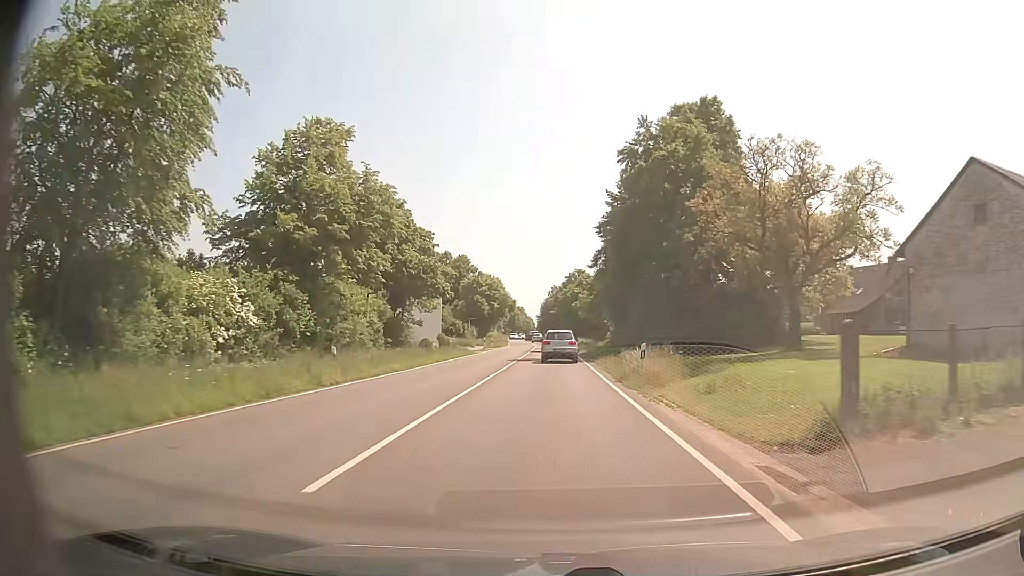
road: primary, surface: asphalt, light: Day
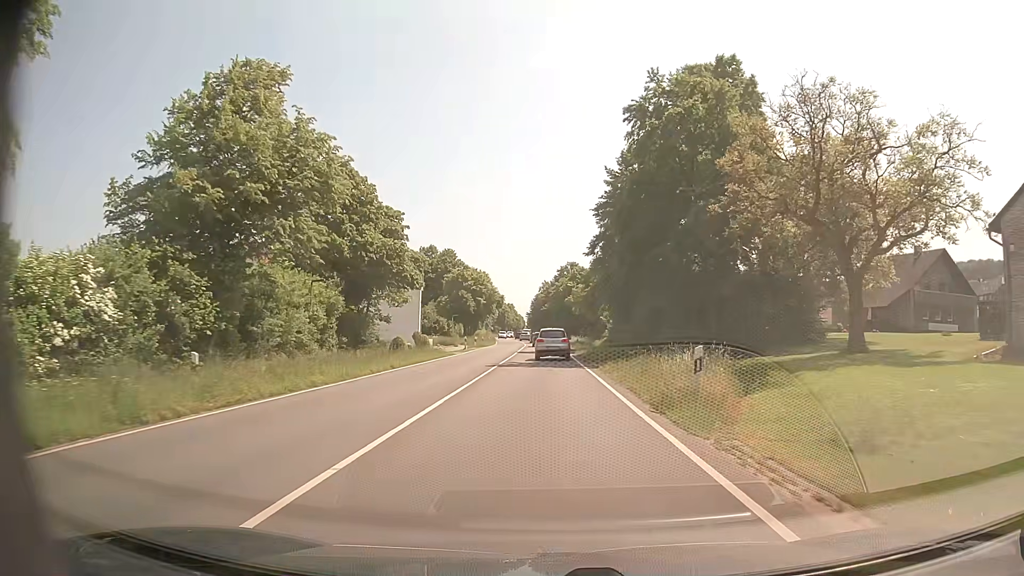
(+0.1, +8.5) m; +1°
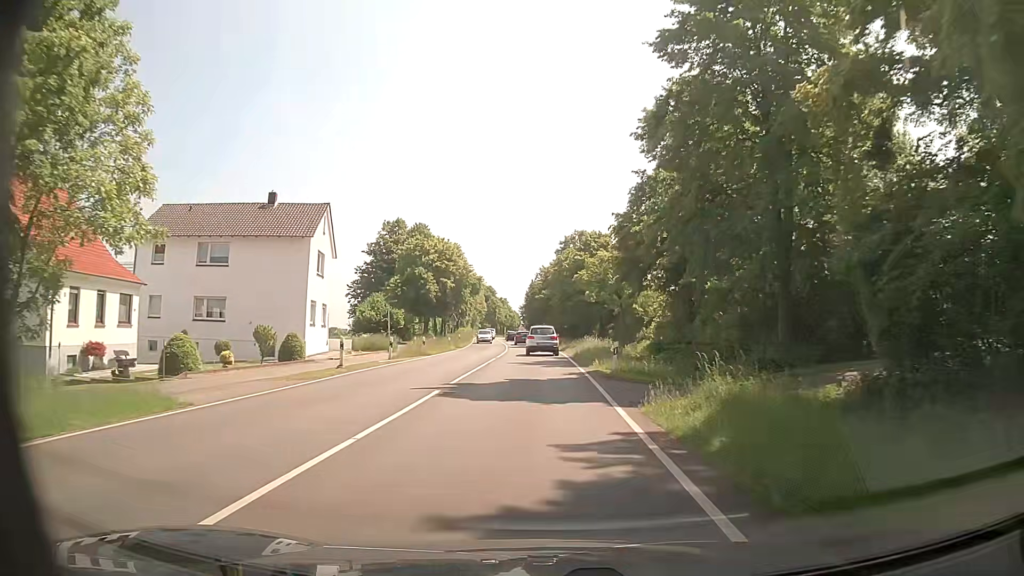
(+0.2, +34.1) m; 0°
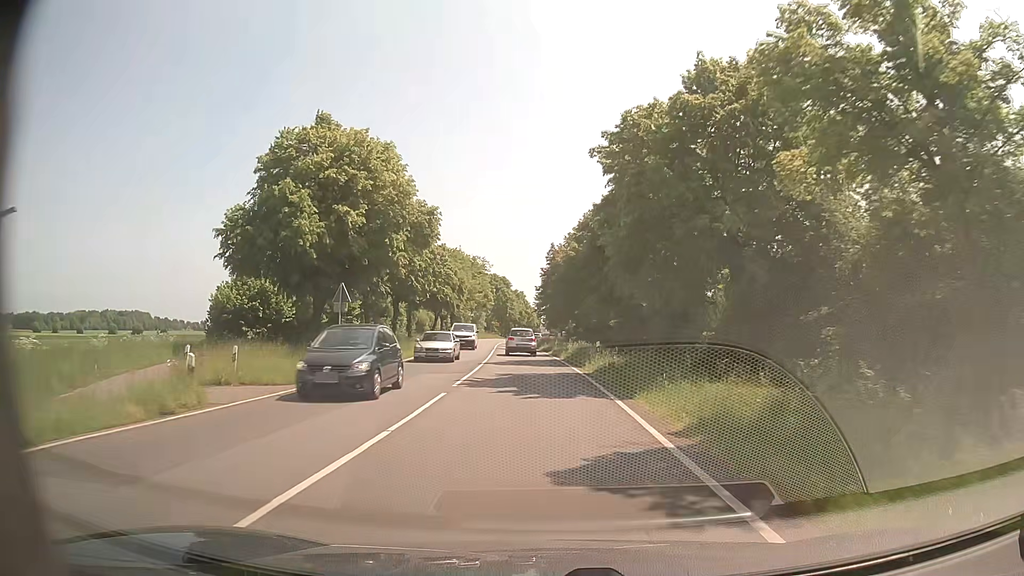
(-0.5, +42.2) m; -2°
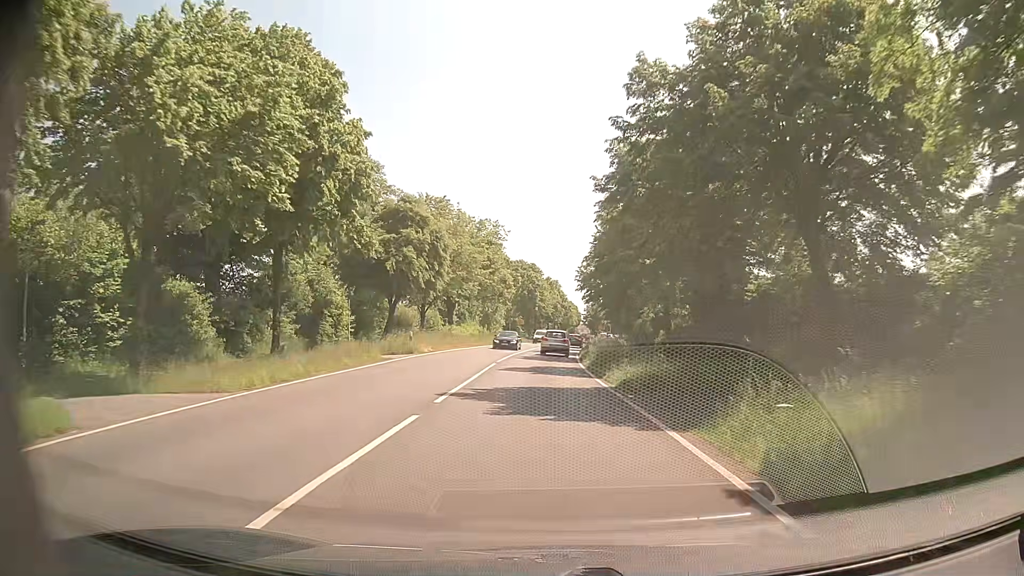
(-1.4, +40.8) m; -3°
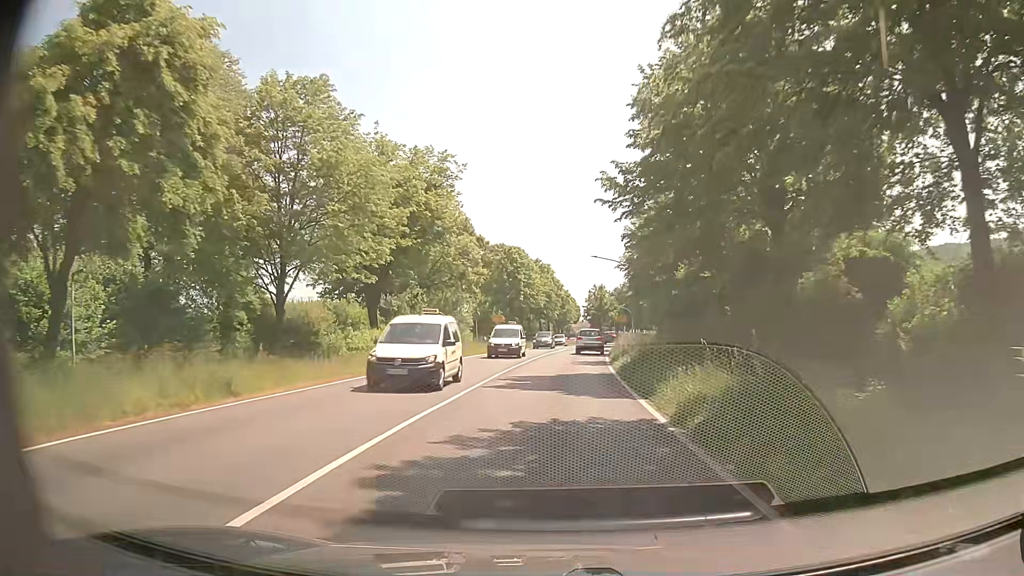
(-0.2, +32.5) m; +1°
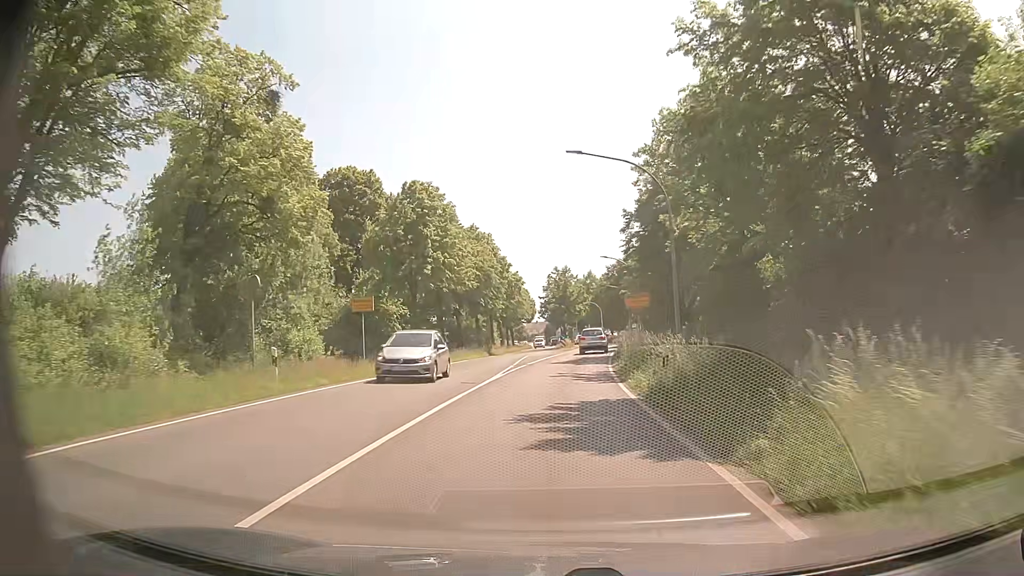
(+0.8, +32.2) m; +3°
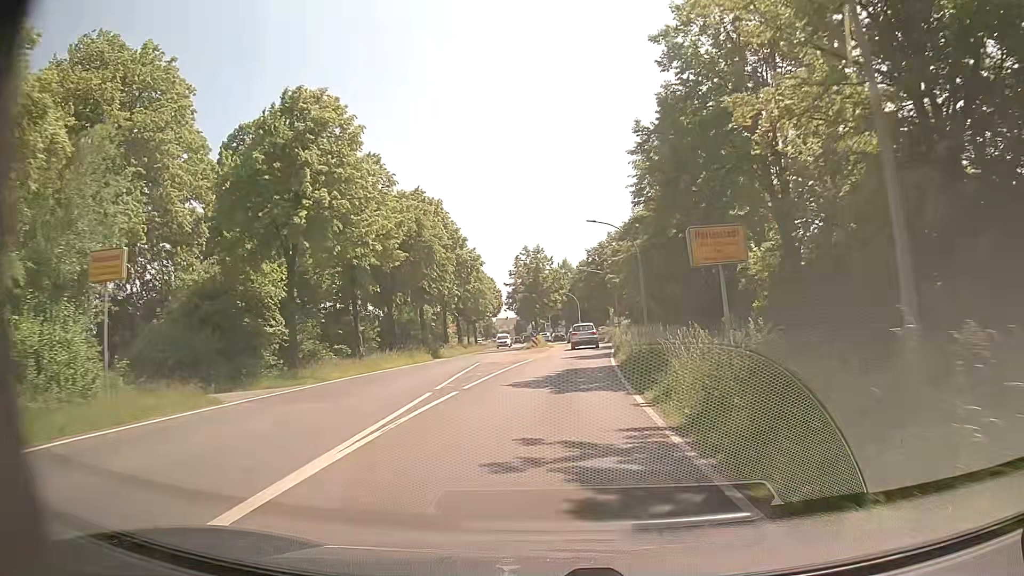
(+0.5, +15.9) m; +2°
(0, +10) (+1, +20) (+2, +30) (+3, +40) (+3, +50) (+4, +60) (+4, +70) (+4, +80) (+4, +90) (+4, +100) m
